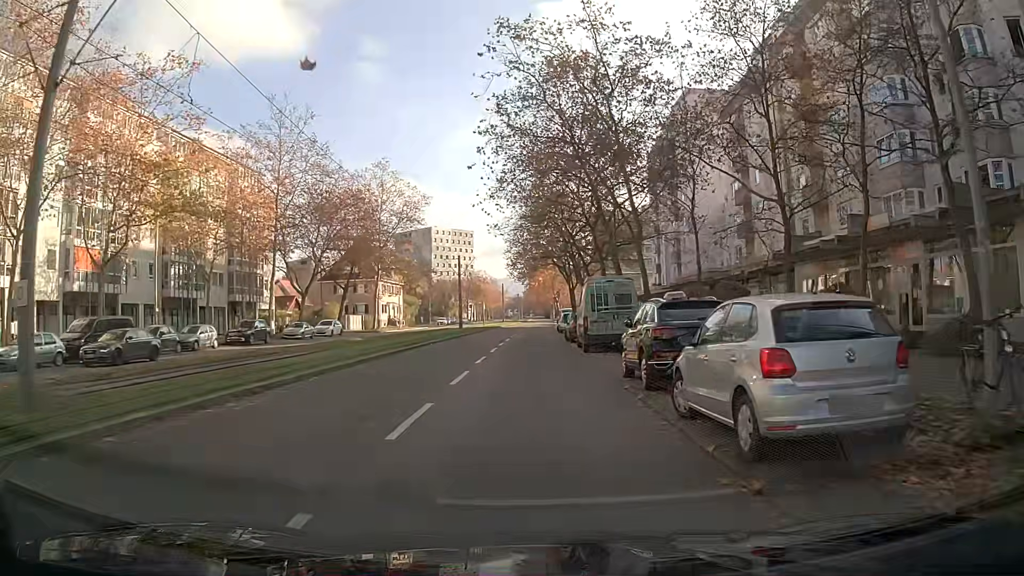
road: tertiary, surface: asphalt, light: Day
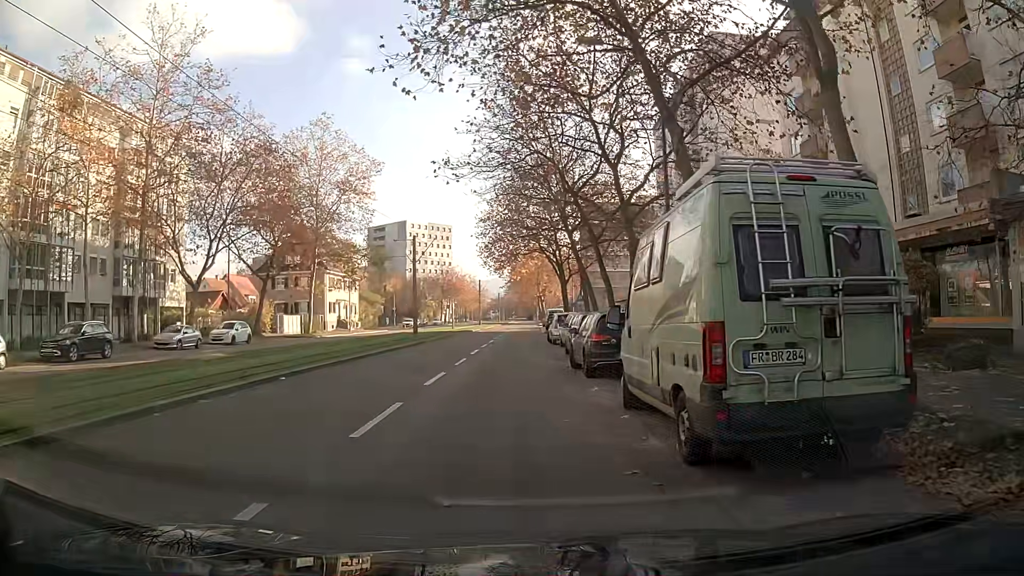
(+0.3, +17.1) m; +2°
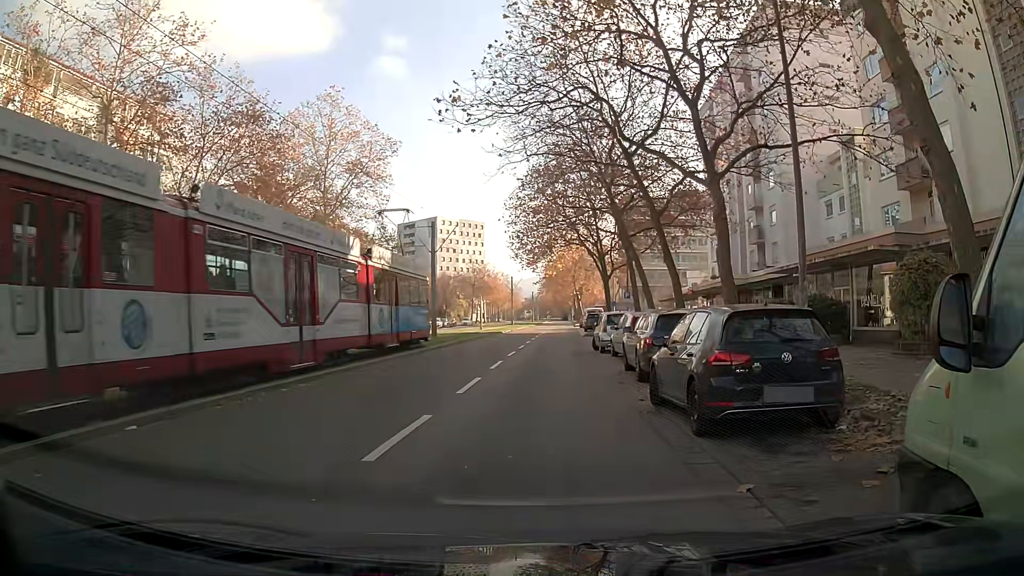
(-0.3, +7.0) m; -3°
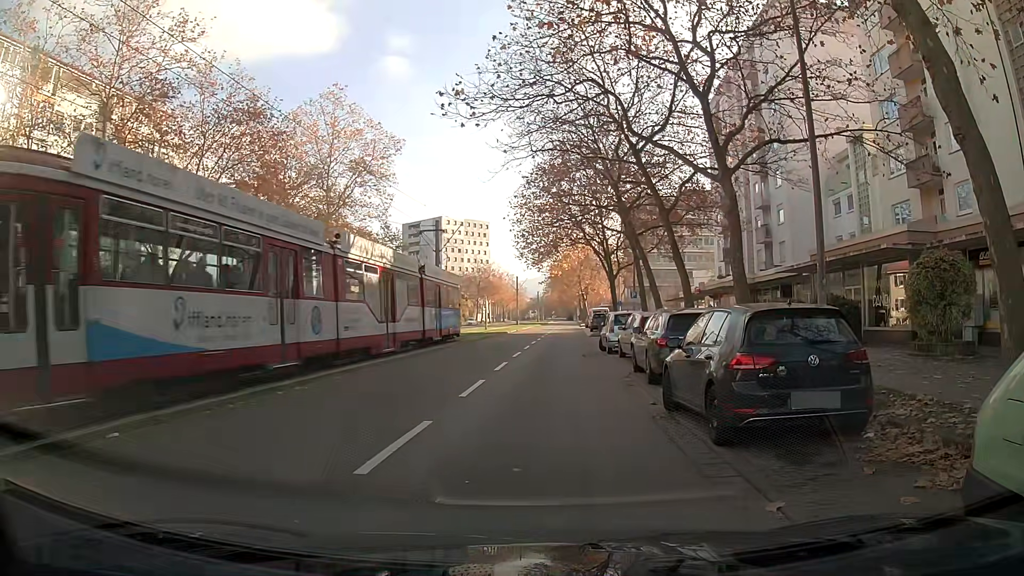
(0.0, +0.5) m; 0°
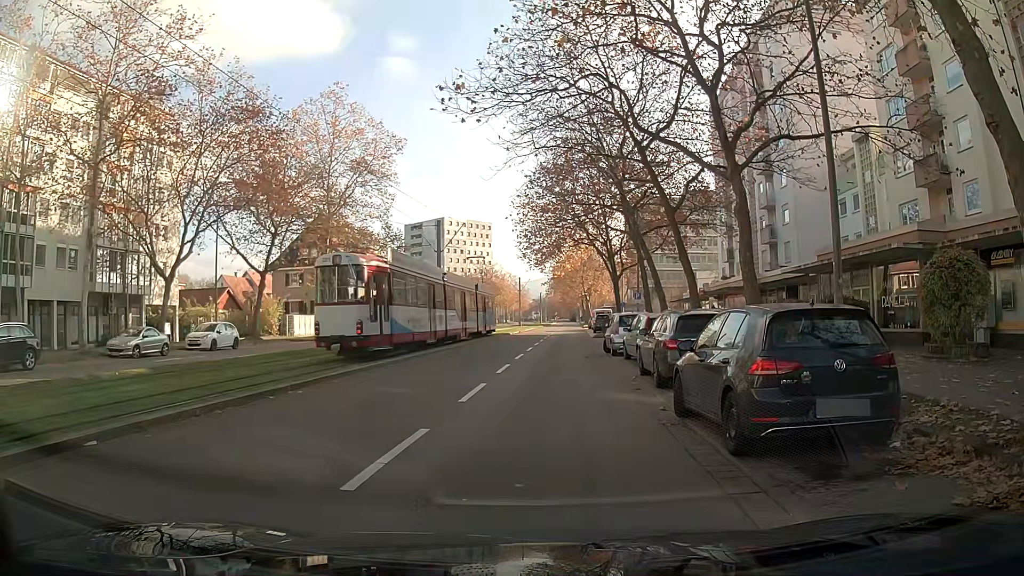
(0.0, +0.5) m; 0°
